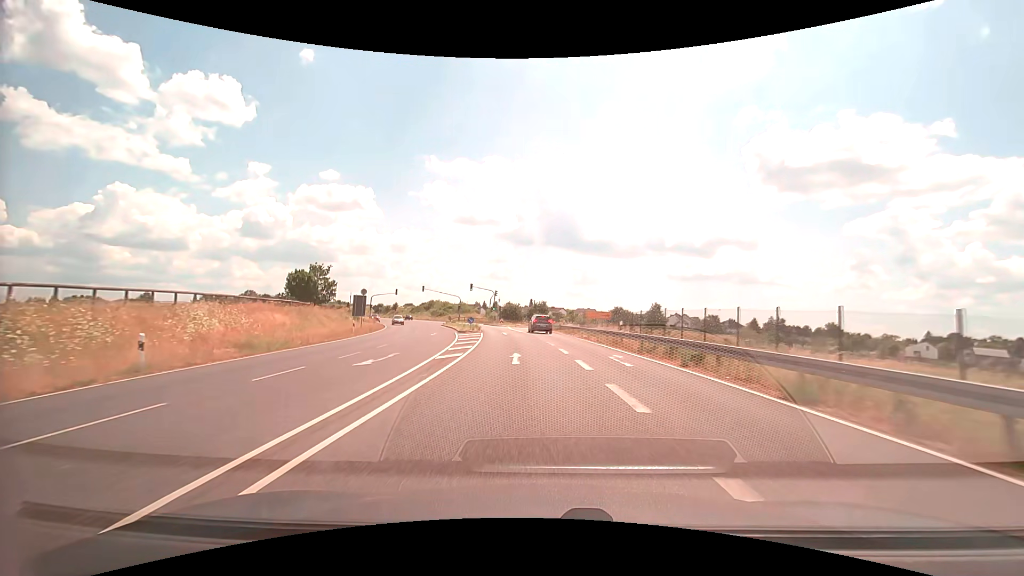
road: secondary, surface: asphalt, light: Day
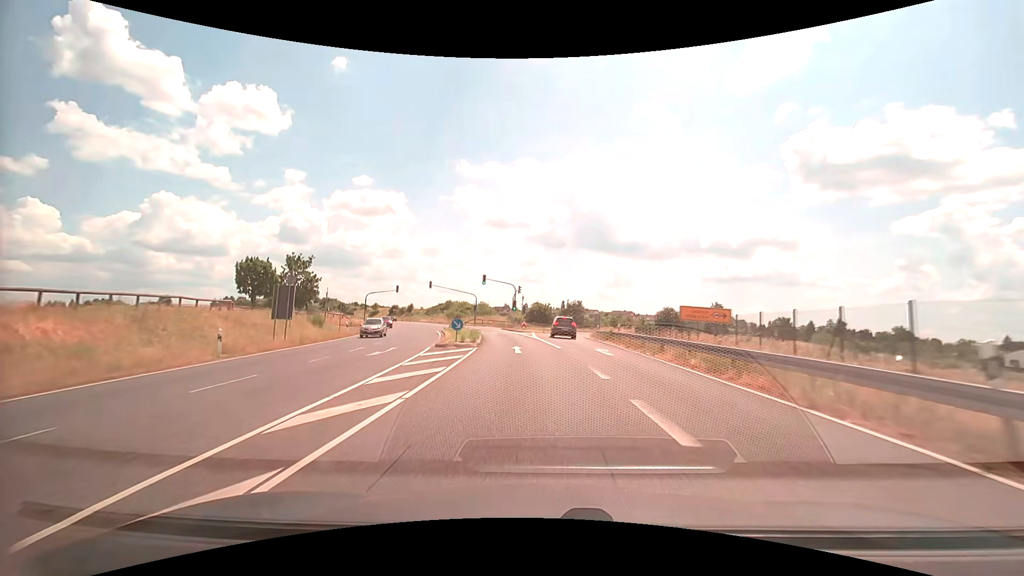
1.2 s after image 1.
(-0.6, +19.9) m; -4°
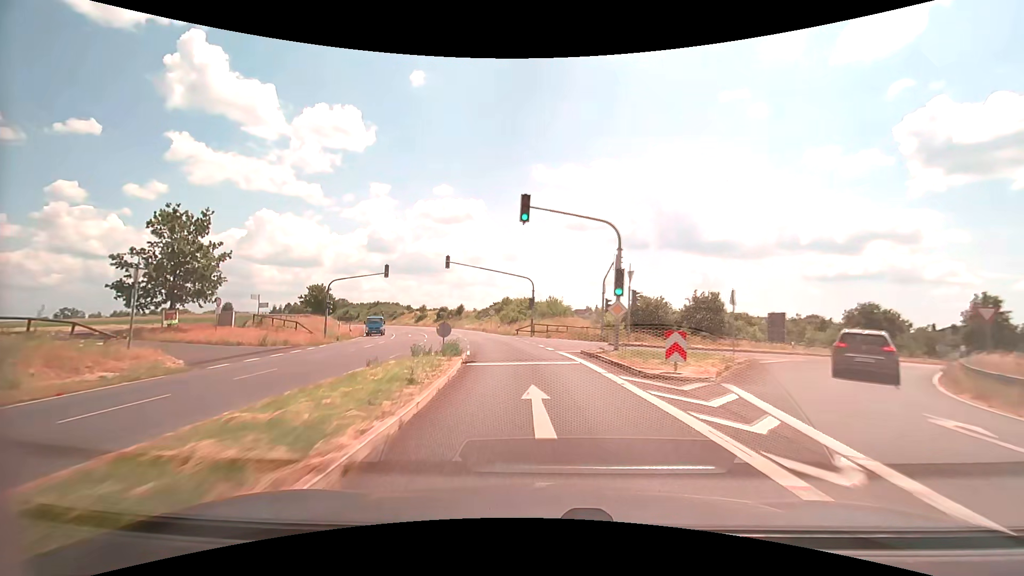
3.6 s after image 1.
(-2.9, +39.1) m; -9°
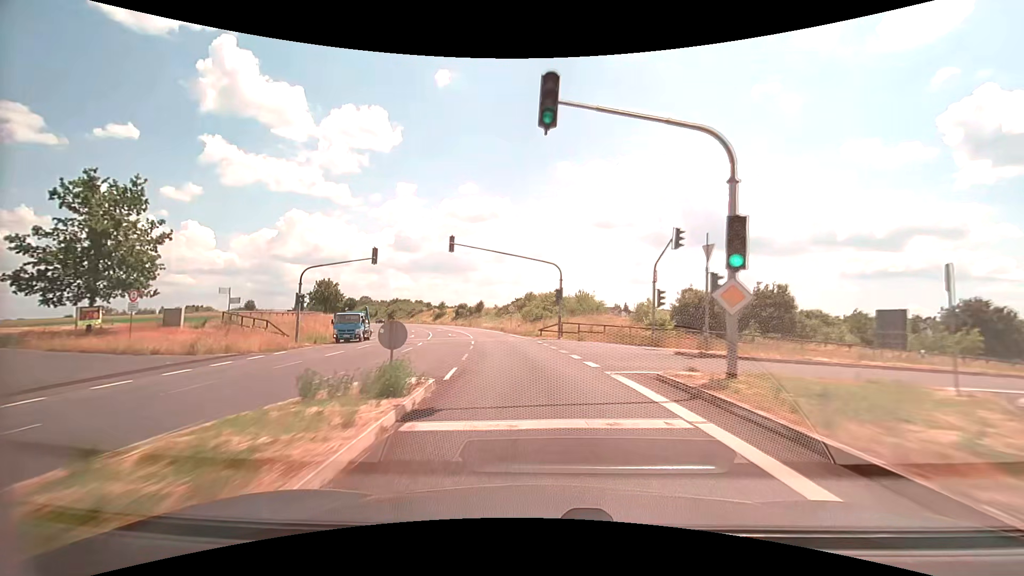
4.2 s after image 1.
(-0.3, +9.7) m; -3°
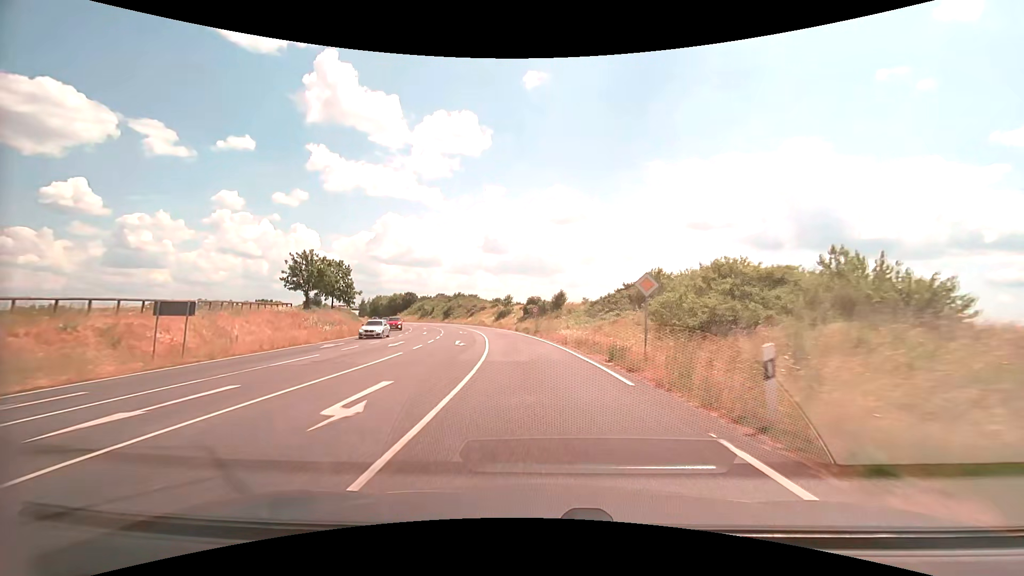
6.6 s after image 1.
(-3.8, +38.7) m; -10°
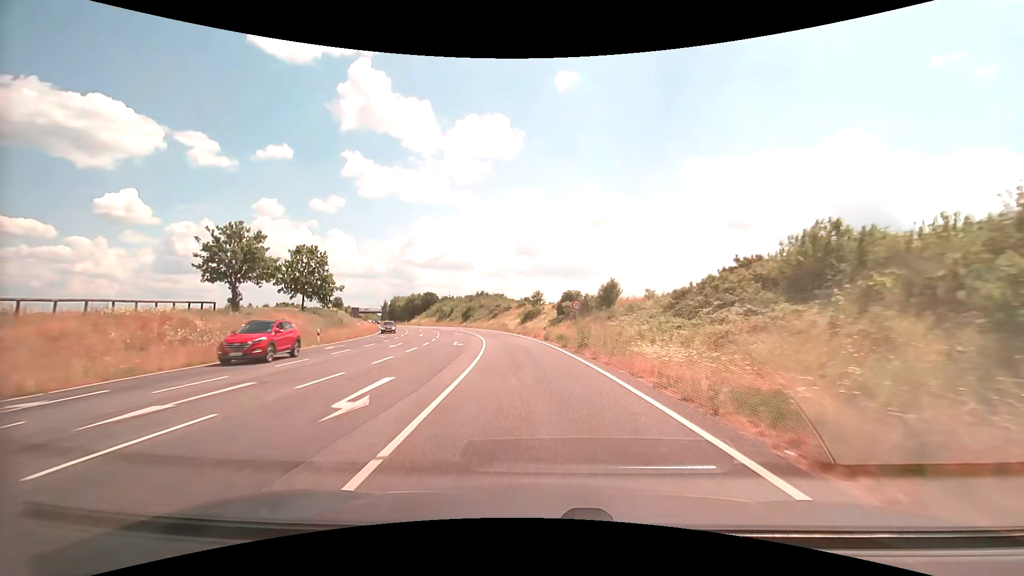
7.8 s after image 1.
(-0.7, +19.5) m; -4°
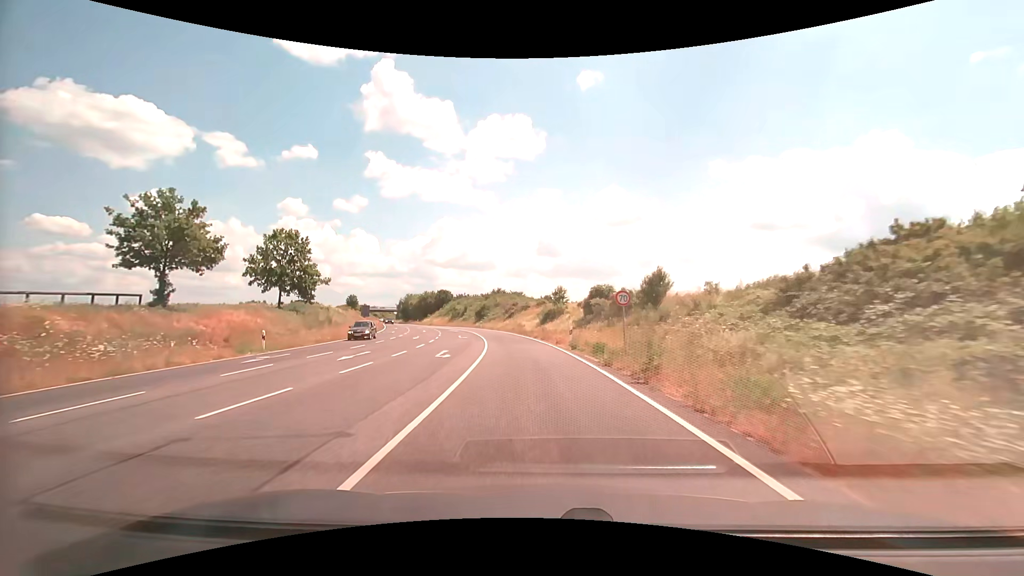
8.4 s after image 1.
(-0.1, +9.8) m; -2°
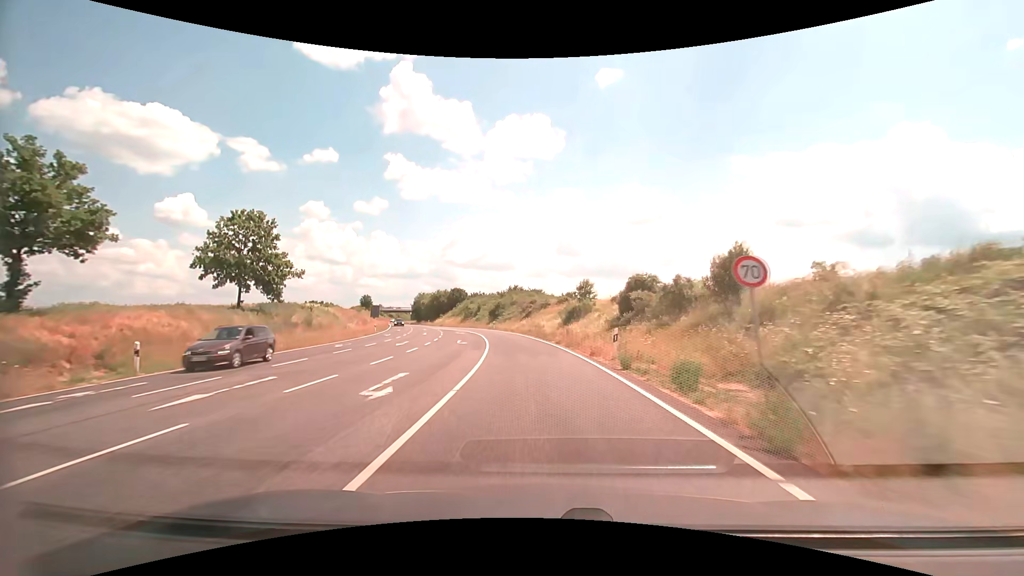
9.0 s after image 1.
(-0.2, +9.8) m; -2°
(0, +10) (-1, +20) (-2, +30) (-3, +40) (-5, +50) (-8, +59) (-10, +69) (-14, +78) (-18, +87) (-22, +97) m
